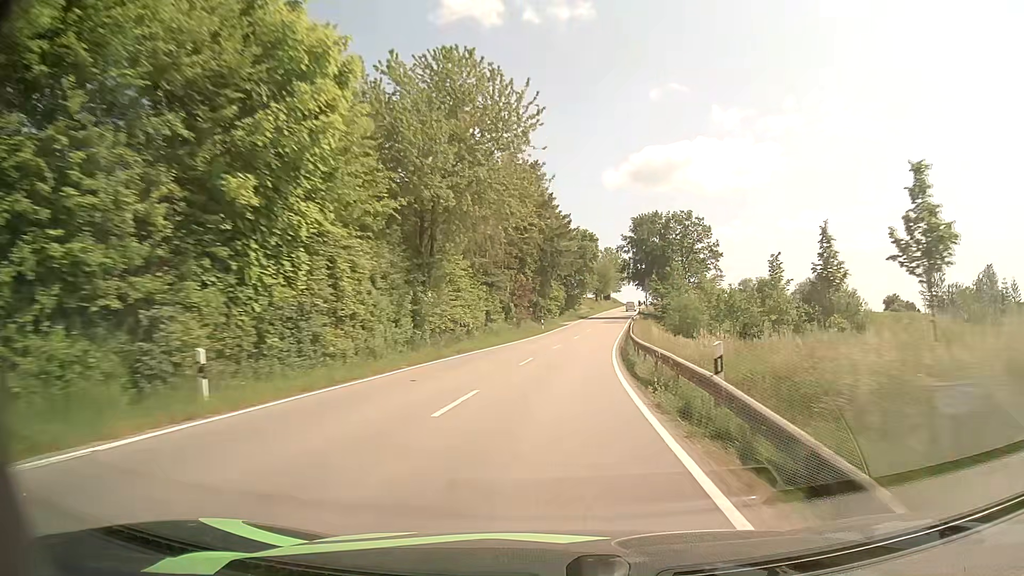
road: tertiary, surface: asphalt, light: Day
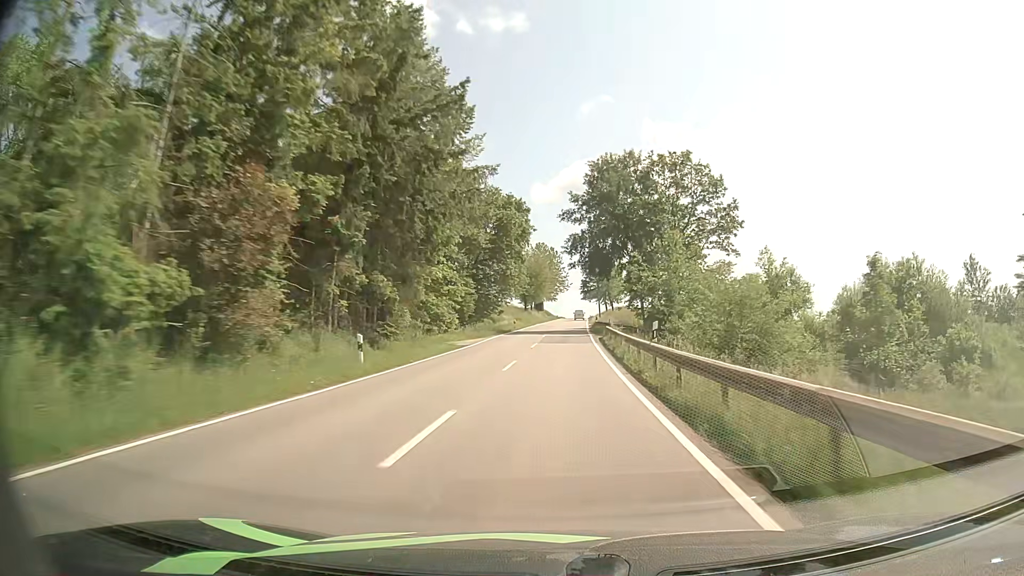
(+2.7, +40.6) m; +6°
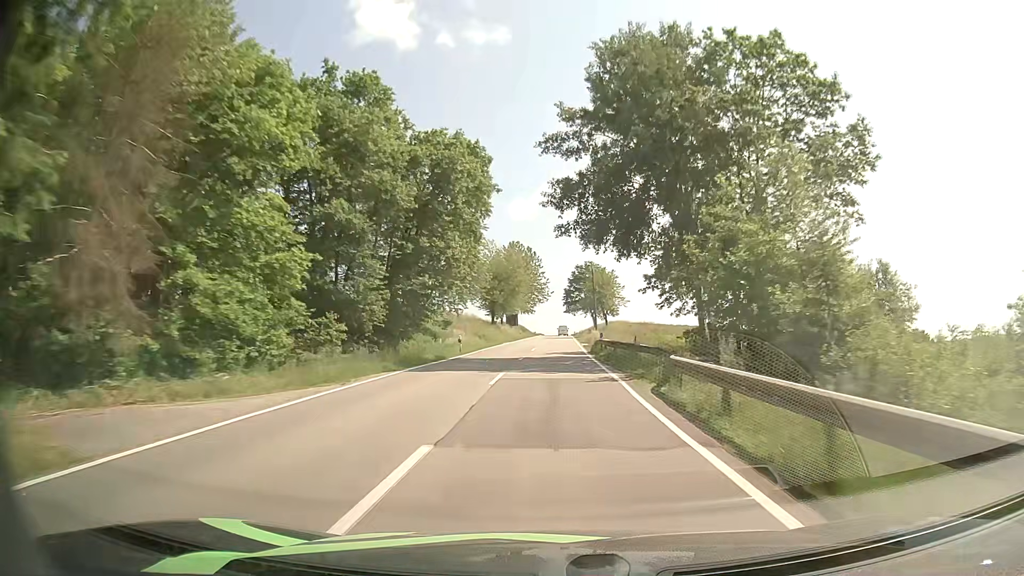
(+0.4, +27.8) m; +2°
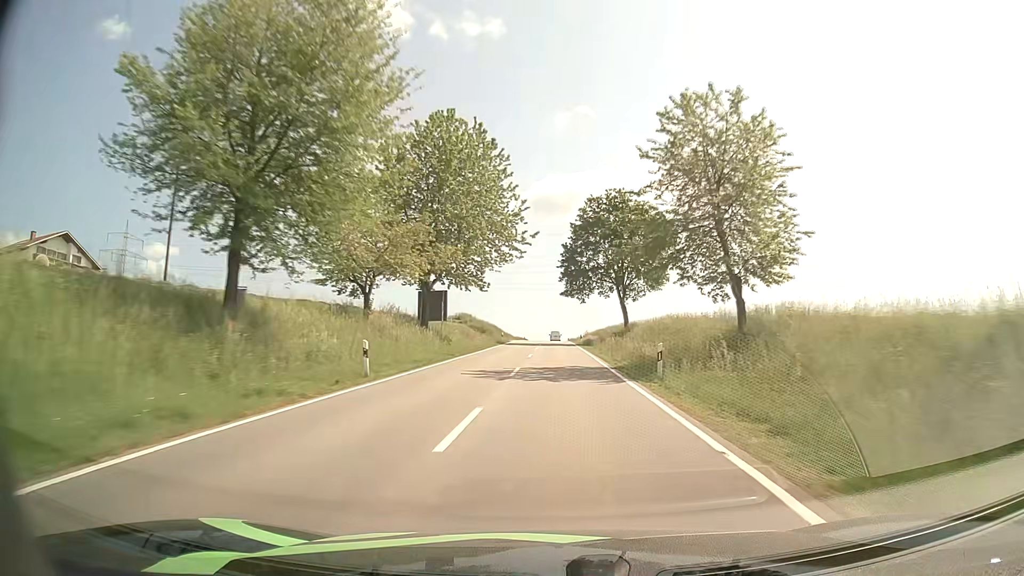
(+1.2, +70.9) m; +1°
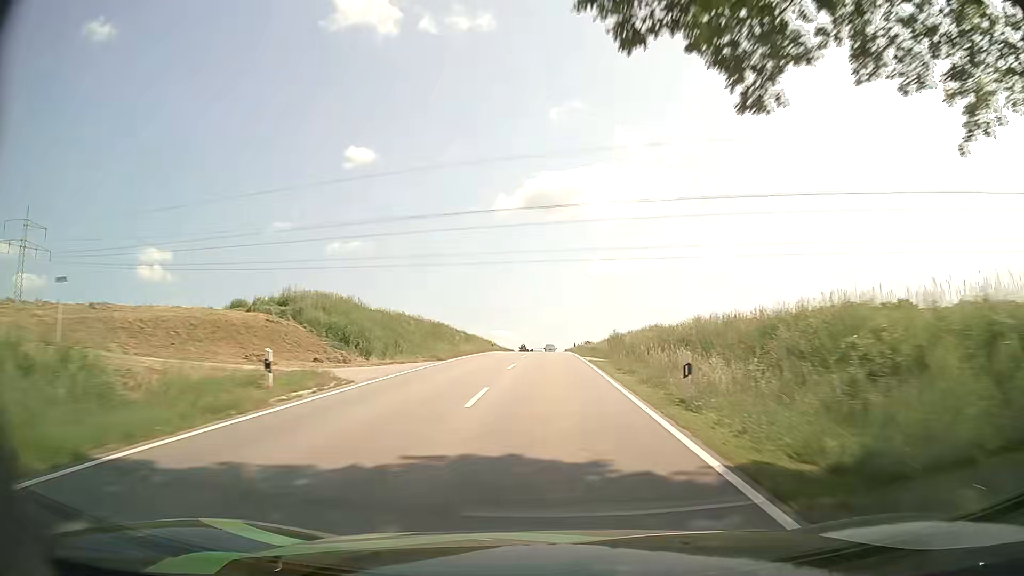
(+0.8, +57.4) m; 0°
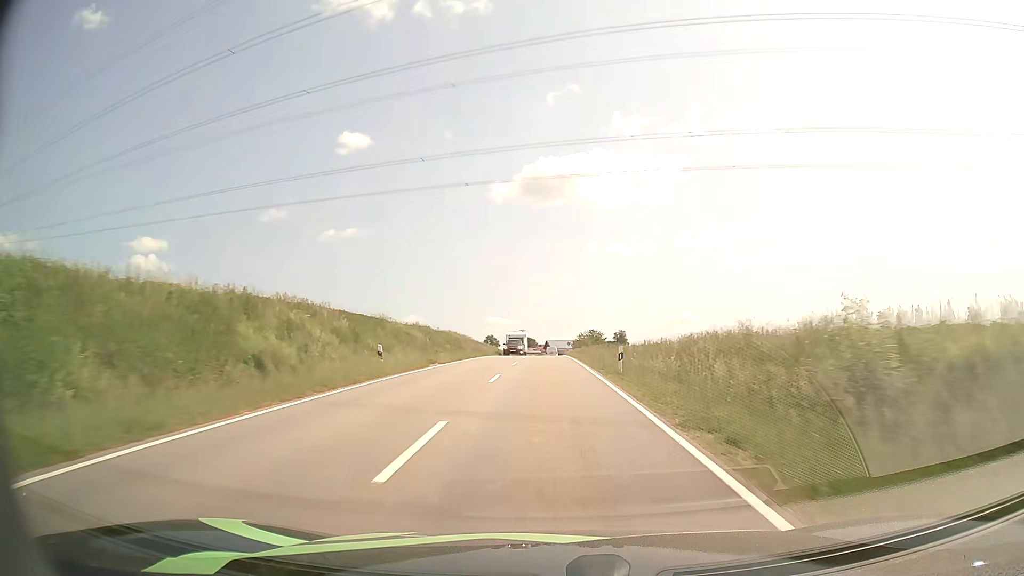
(0.0, +43.0) m; 0°
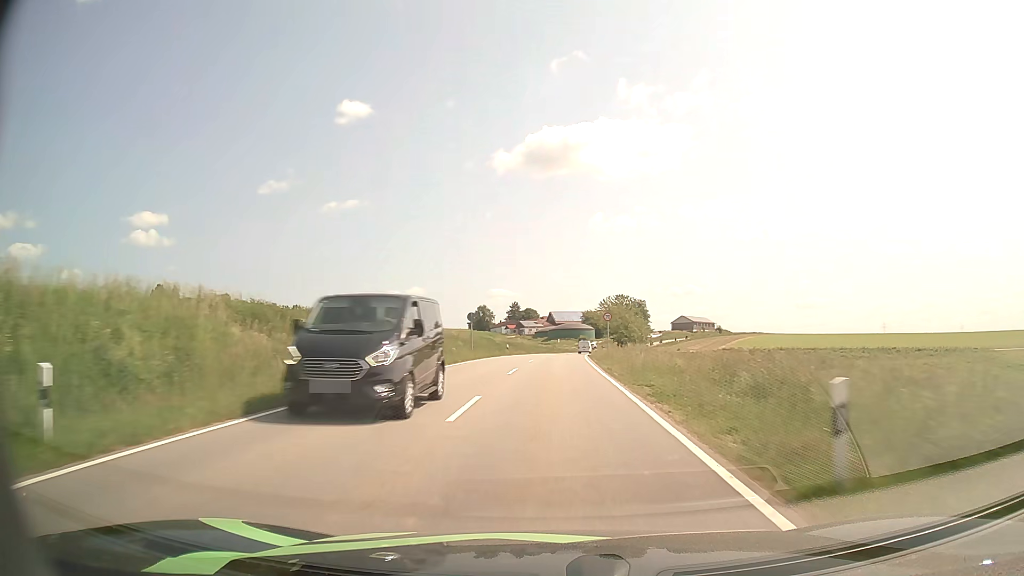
(-0.4, +70.6) m; 0°
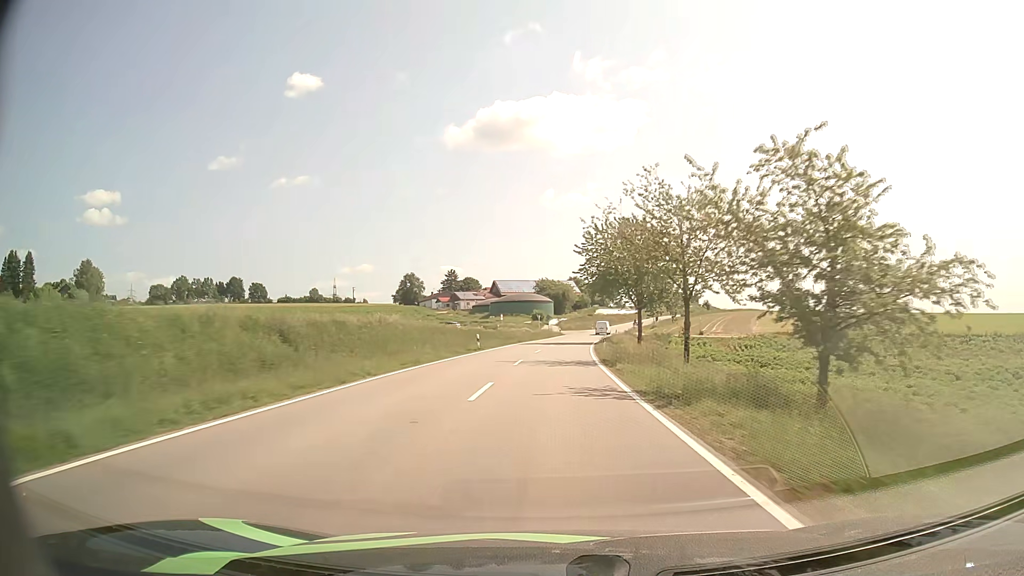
(+1.9, +71.6) m; +4°
(0, +10) (0, +20) (+1, +30) (+1, +40) (+2, +50) (+2, +60) (+3, +70) (+5, +80) (+6, +90) (+8, +100) m
